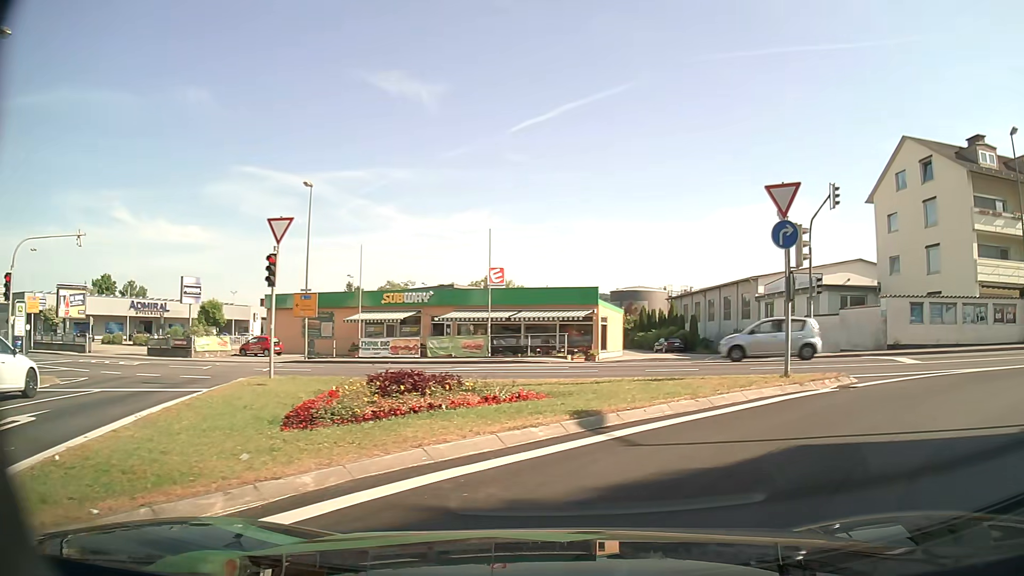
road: tertiary_link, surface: asphalt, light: Day
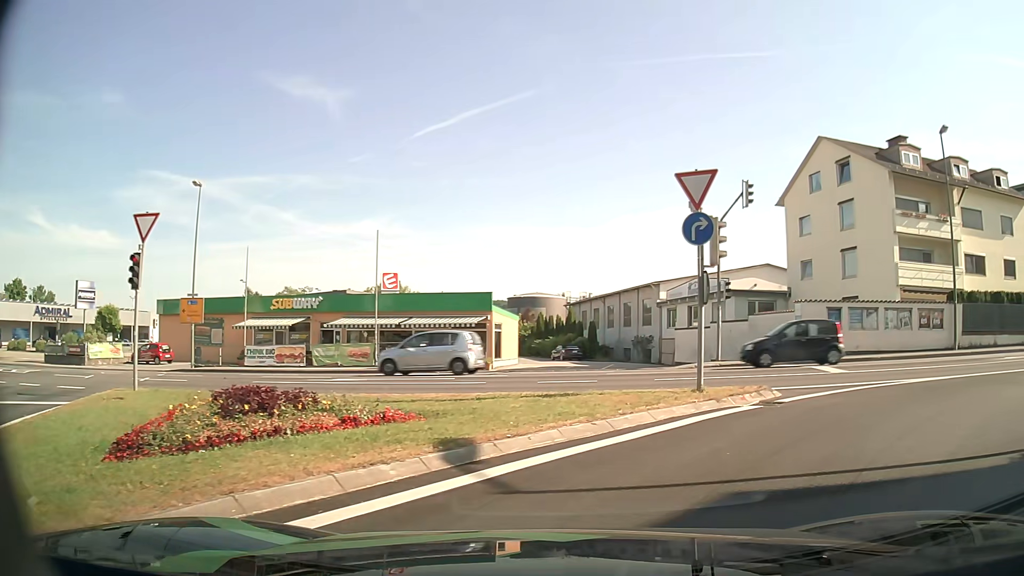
(+0.1, +1.8) m; +8°
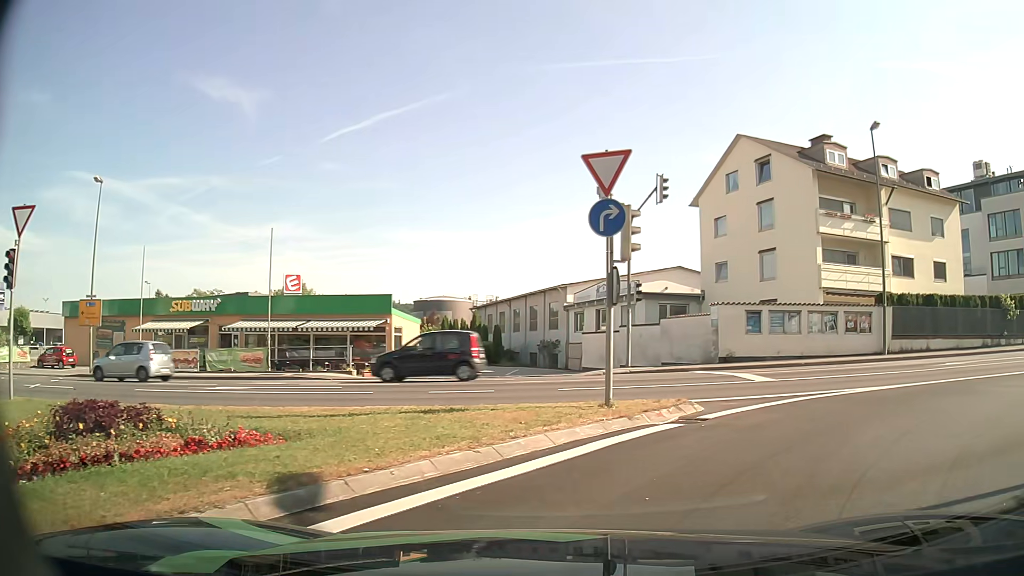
(+0.1, +1.6) m; +8°
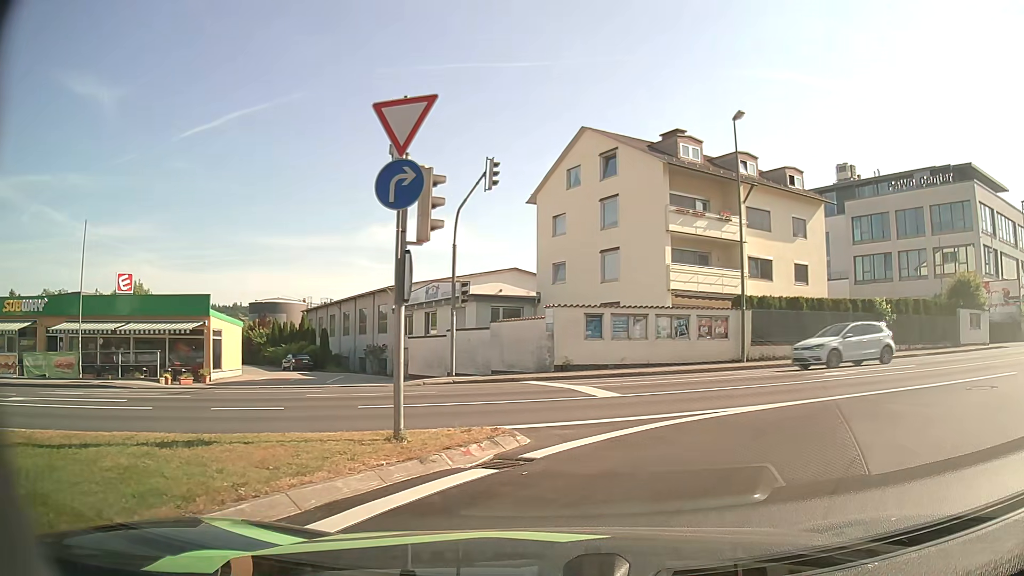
(+0.3, +2.6) m; +14°
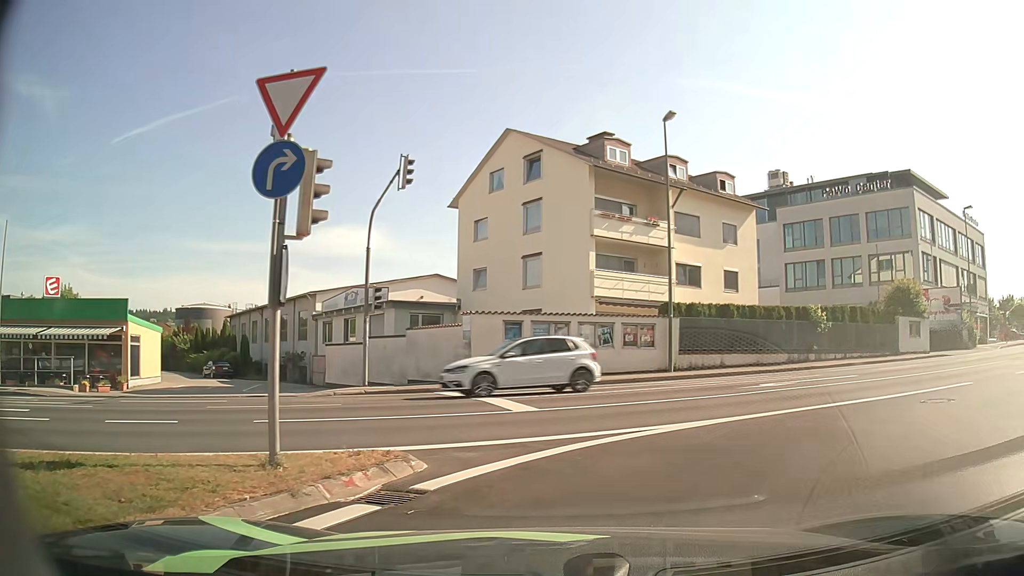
(+0.1, +1.2) m; +5°
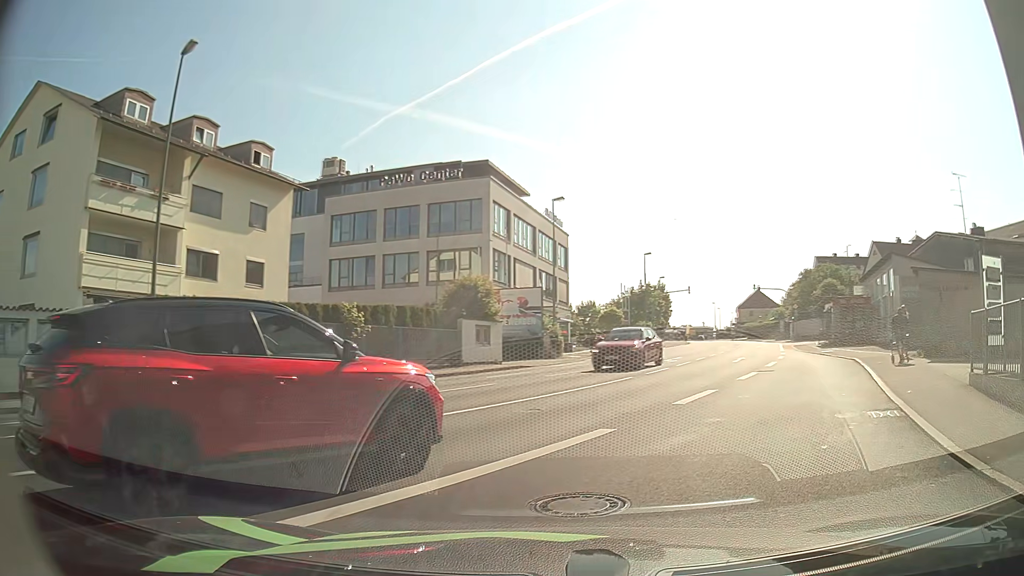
(+2.4, +7.0) m; +39°
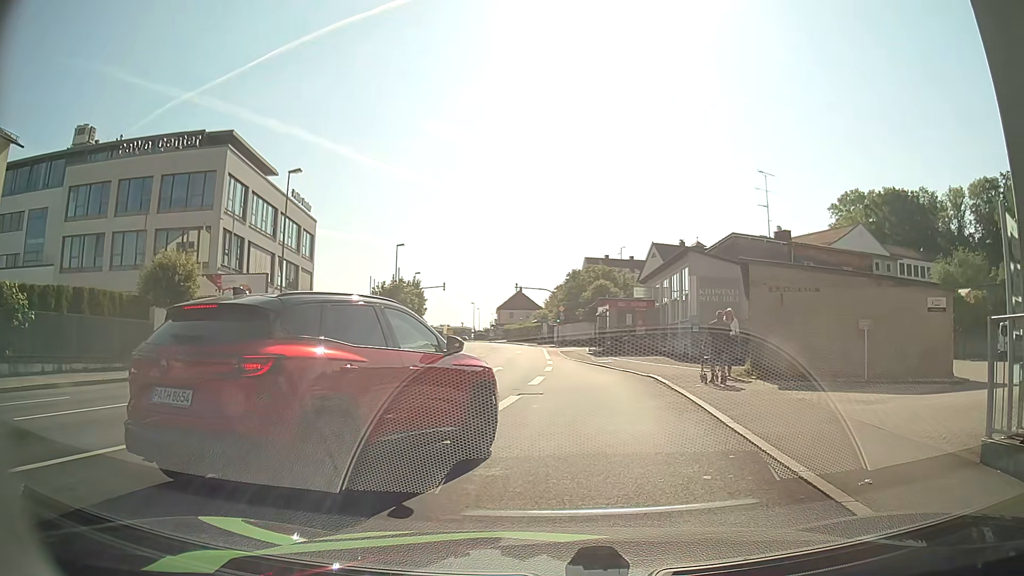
(+1.2, +6.5) m; +19°
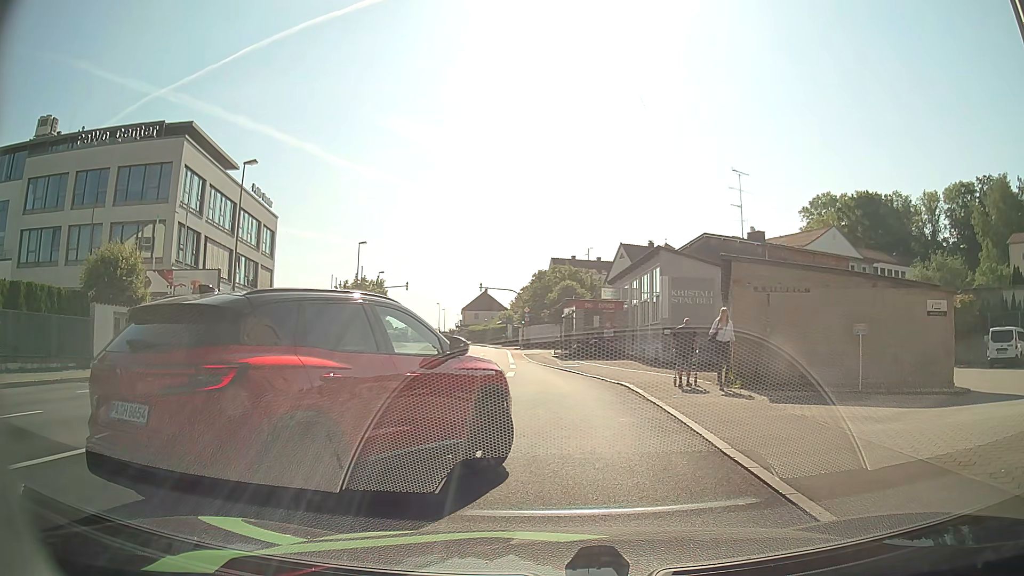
(0.0, +1.5) m; +4°
(0, +10) (-1, +20) (-2, +30) (-4, +40) (-5, +50) (-6, +60) (-8, +70) (-10, +79) (-12, +89) (-15, +99) m
